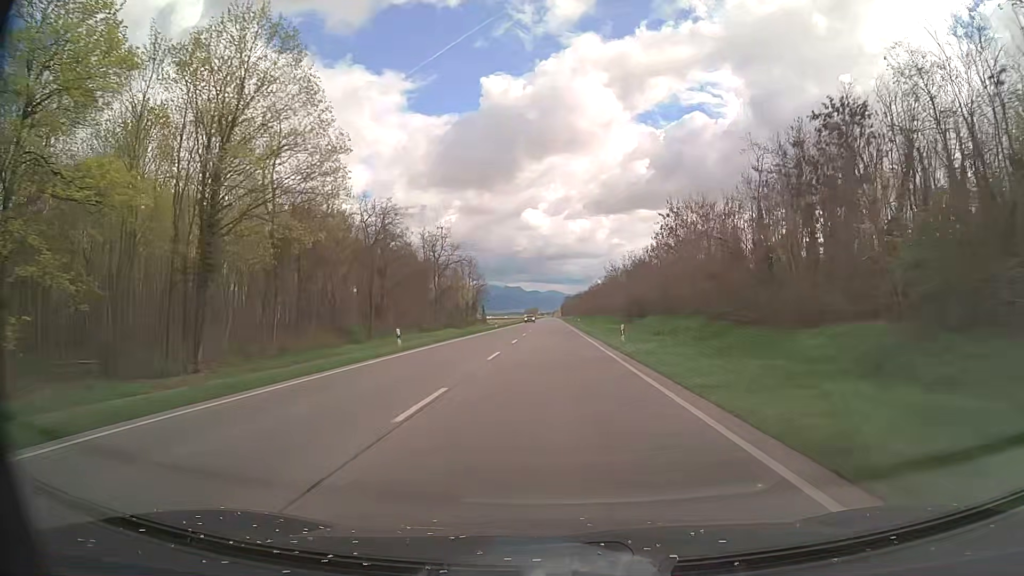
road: primary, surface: asphalt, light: Day
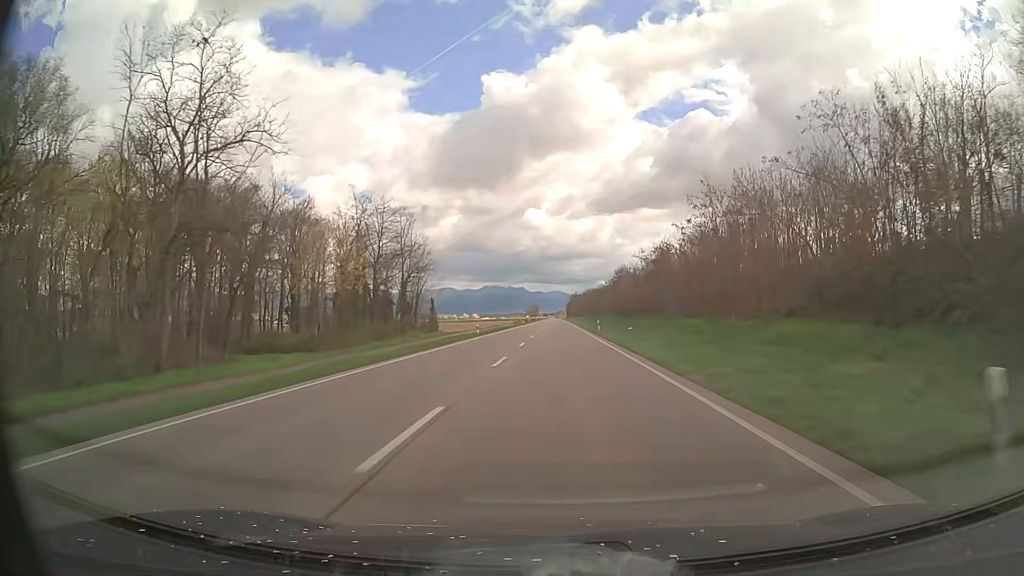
(-0.3, +75.1) m; 0°
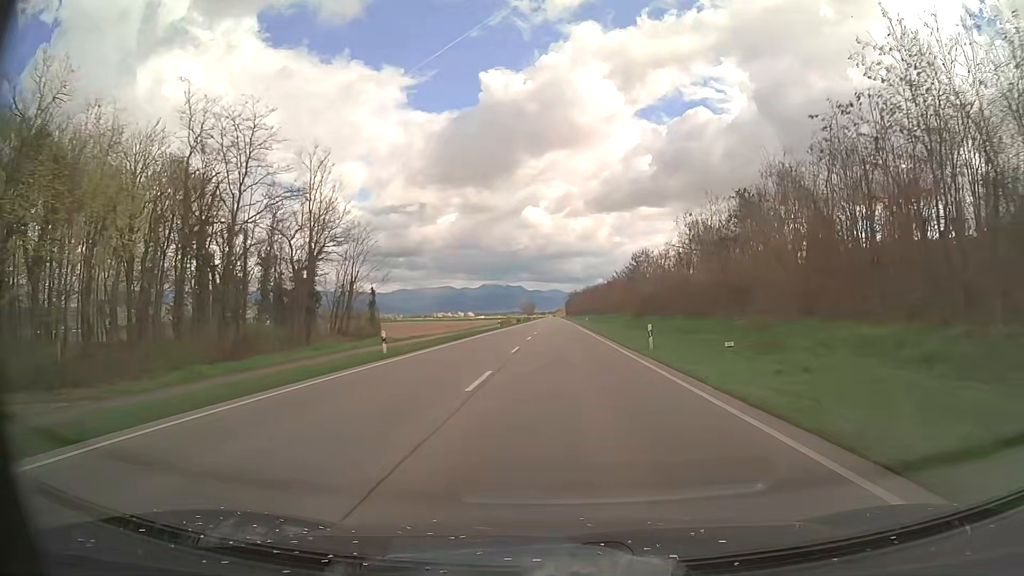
(+0.1, +30.0) m; 0°
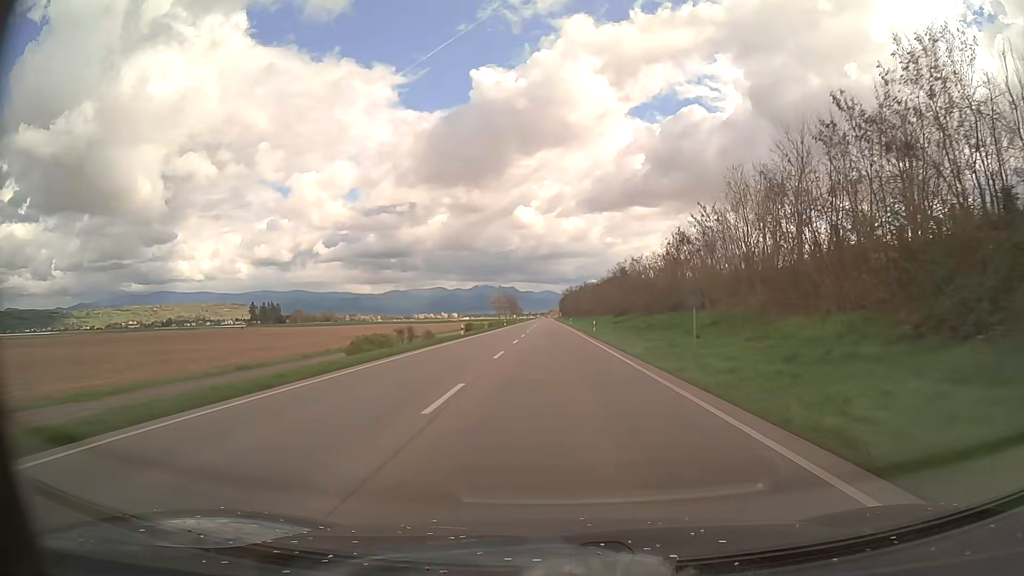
(+0.4, +74.9) m; +1°
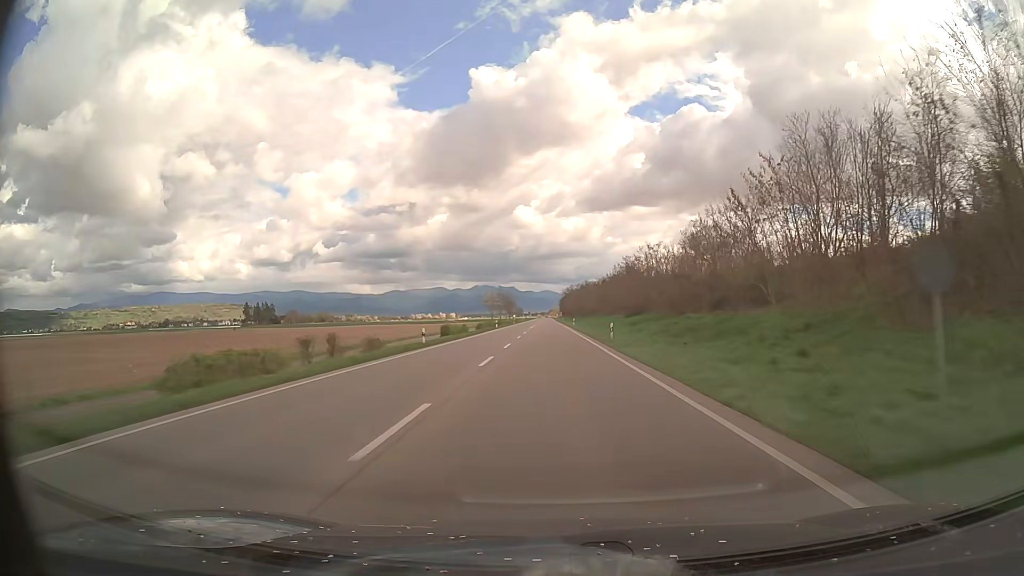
(0.0, +15.0) m; 0°
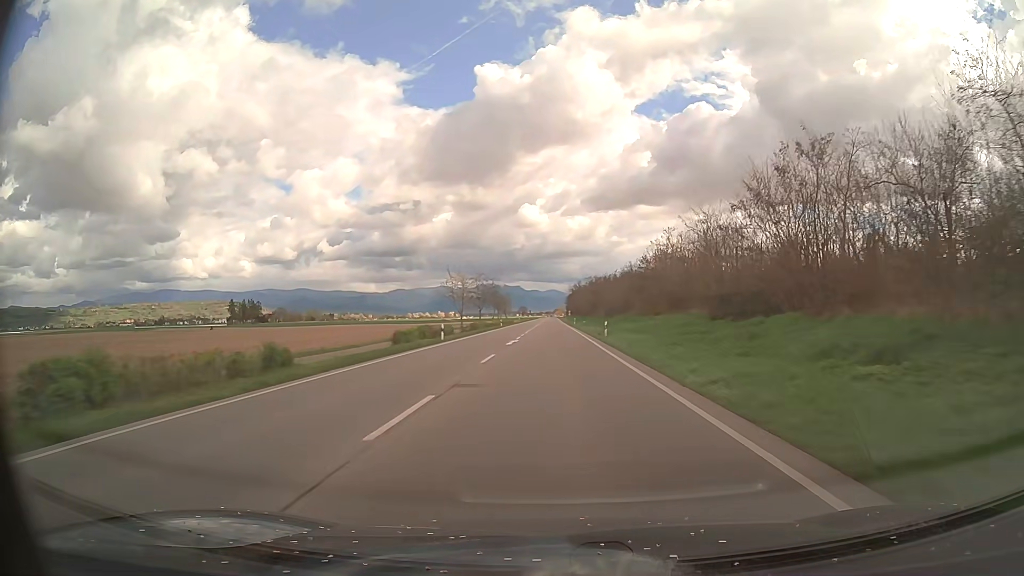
(-0.3, +45.0) m; 0°
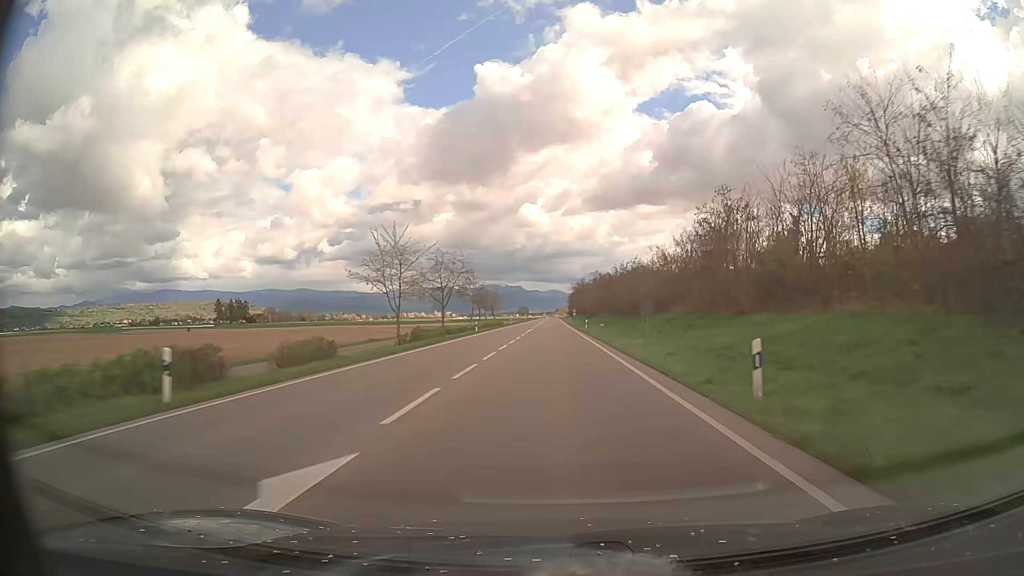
(0.0, +30.0) m; 0°
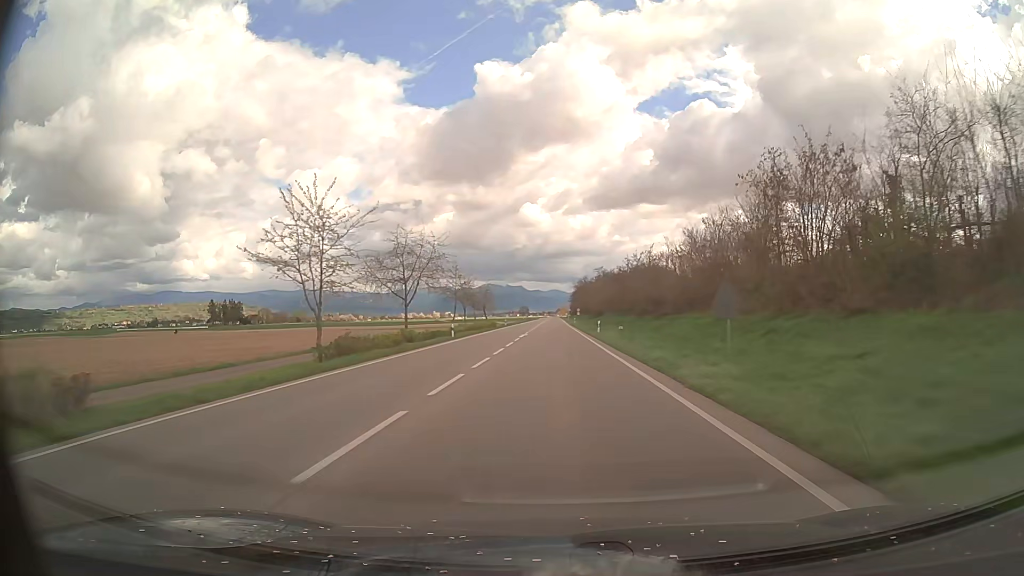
(0.0, +14.9) m; 0°
(0, +10) (0, +20) (0, +30) (0, +40) (0, +50) (0, +60) (0, +70) (0, +80) (0, +90) (0, +100) m
